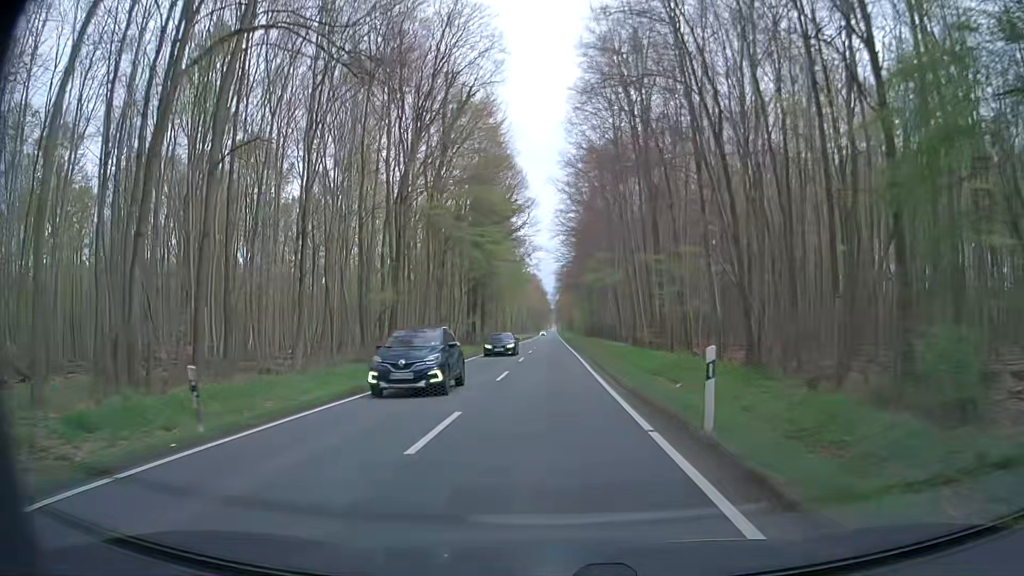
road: secondary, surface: asphalt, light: Day
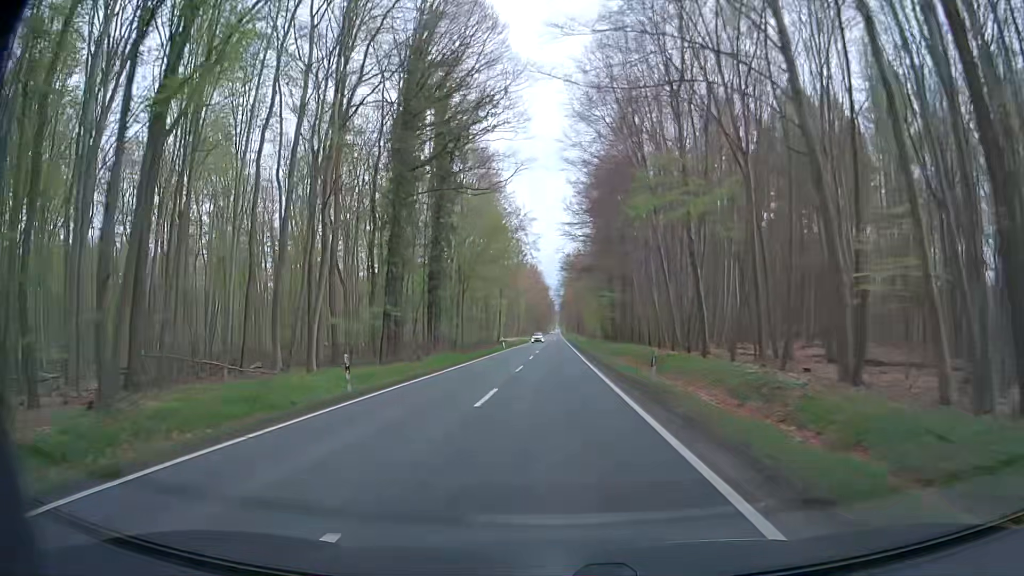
(+0.1, +43.1) m; 0°
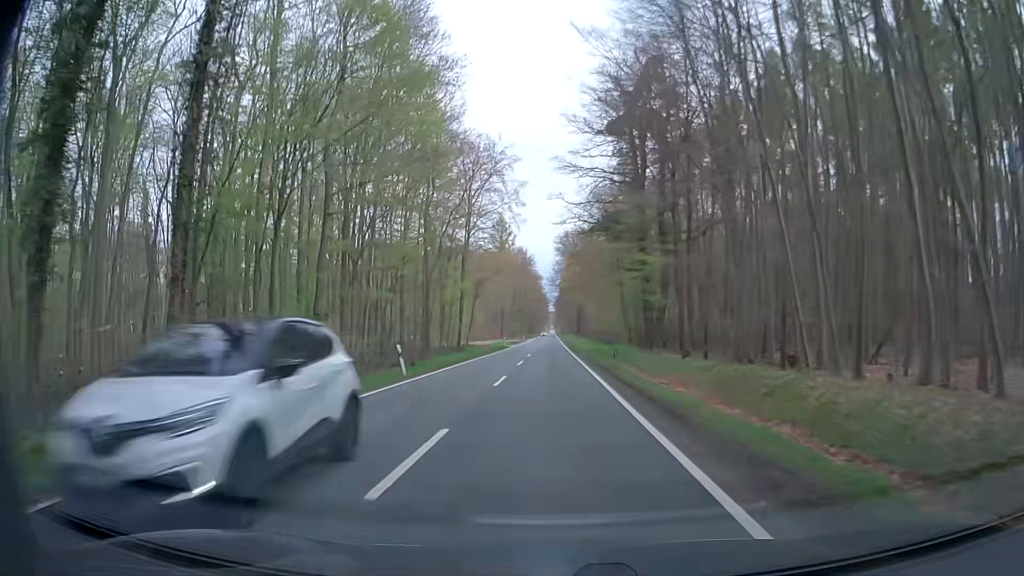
(-0.2, +43.0) m; 0°
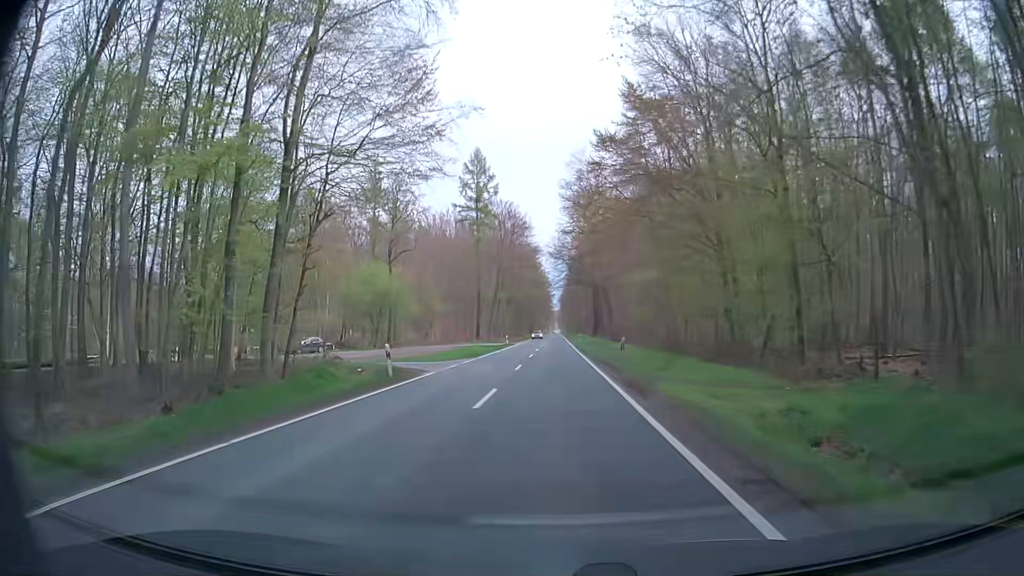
(0.0, +53.7) m; -2°
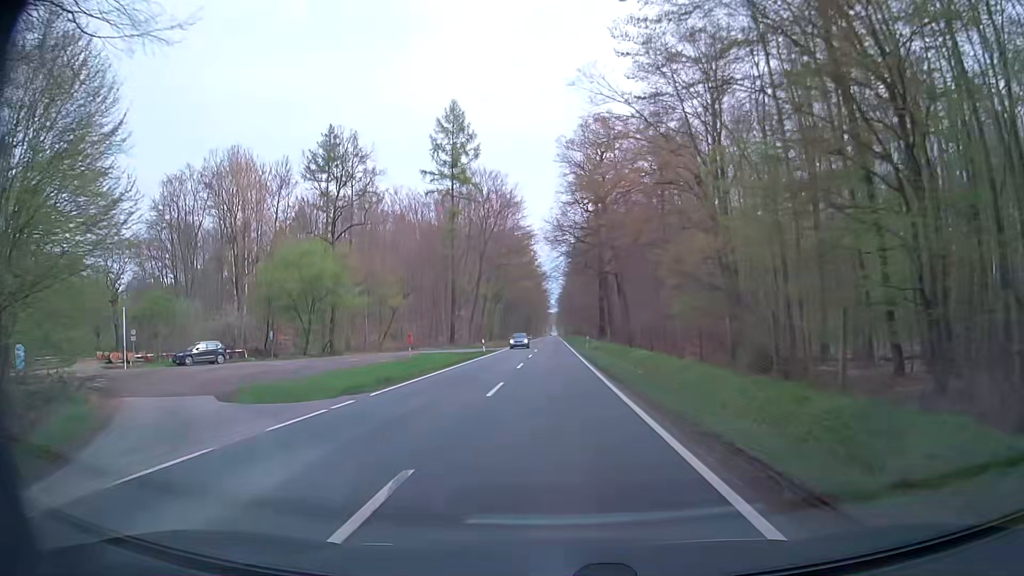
(+0.5, +21.4) m; +2°
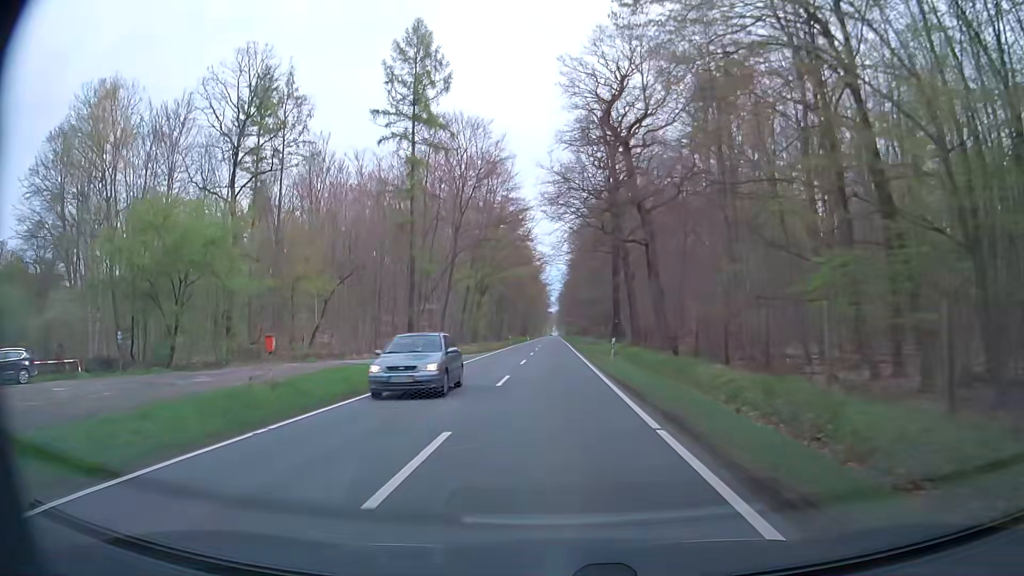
(-0.2, +21.5) m; -1°
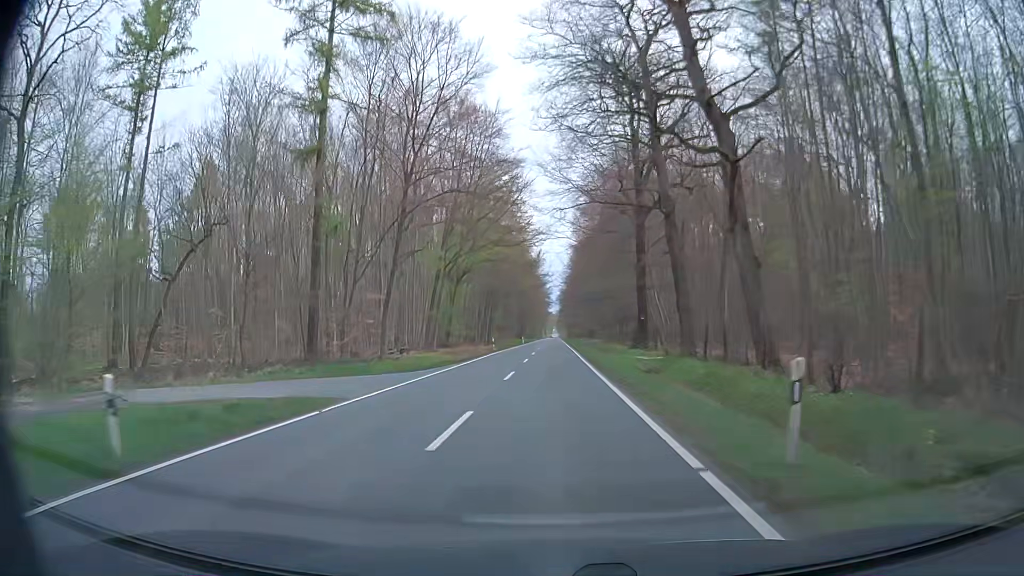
(0.0, +21.5) m; 0°
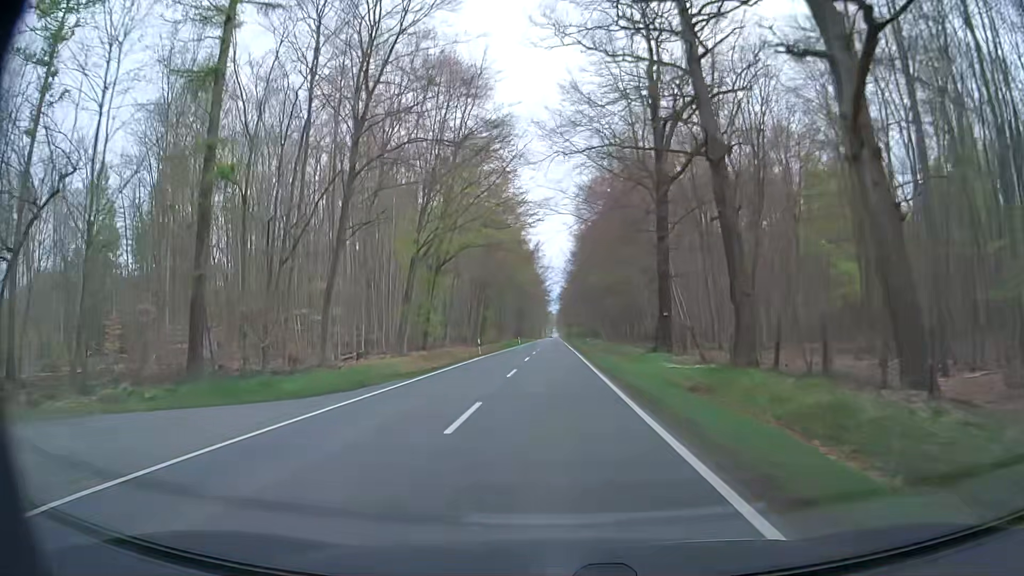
(0.0, +10.7) m; 0°
(0, +10) (0, +20) (0, +30) (0, +40) (0, +50) (0, +60) (0, +70) (0, +80) (0, +90) (0, +100) m
